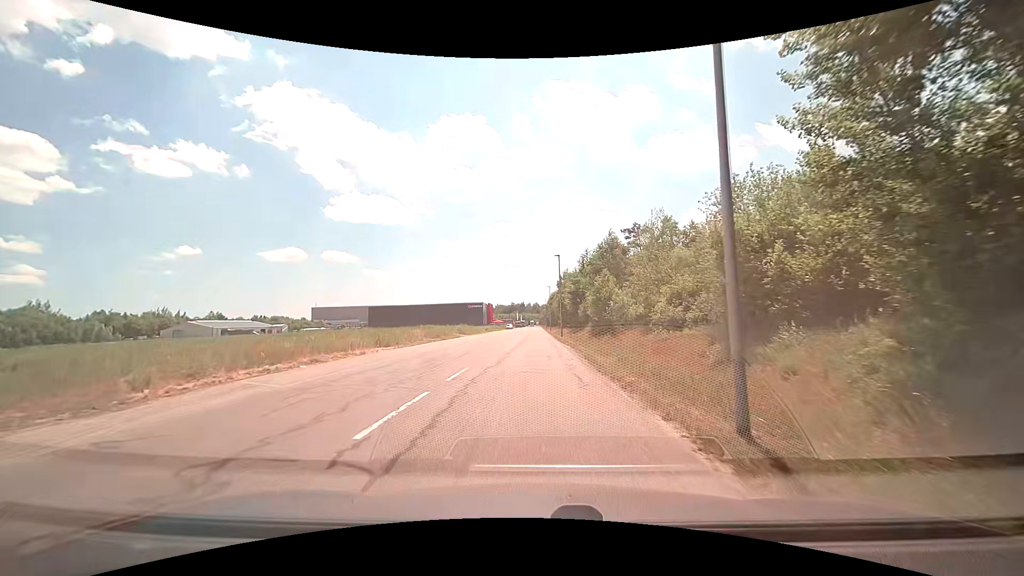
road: unclassified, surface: asphalt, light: Day
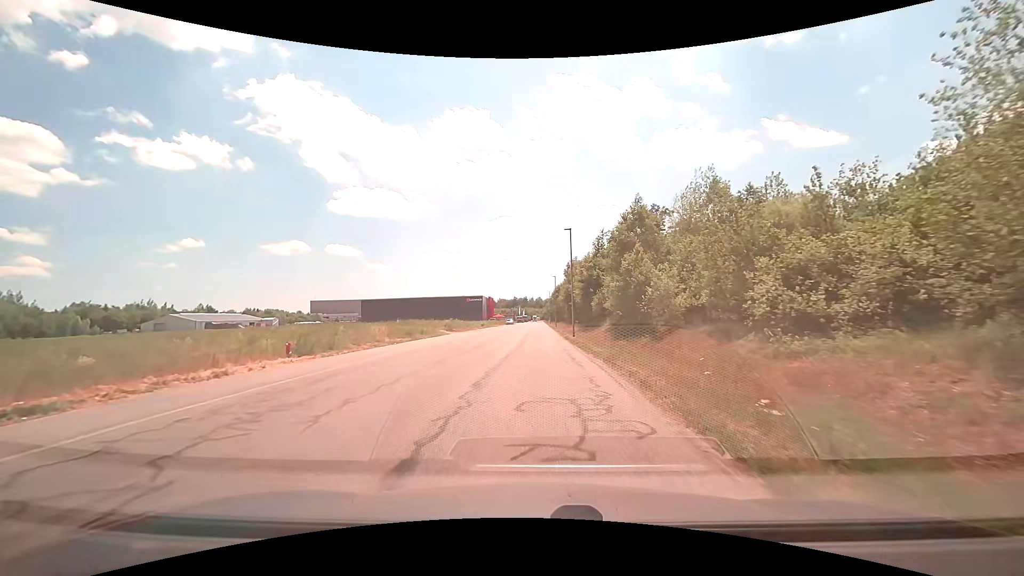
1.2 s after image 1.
(0.0, +12.7) m; 0°
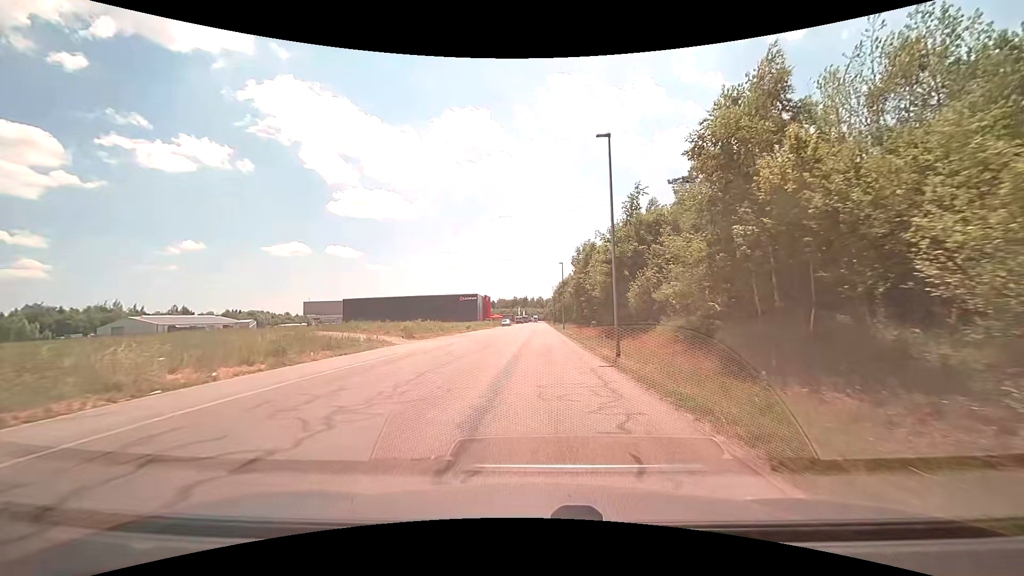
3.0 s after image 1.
(-0.1, +20.4) m; 0°
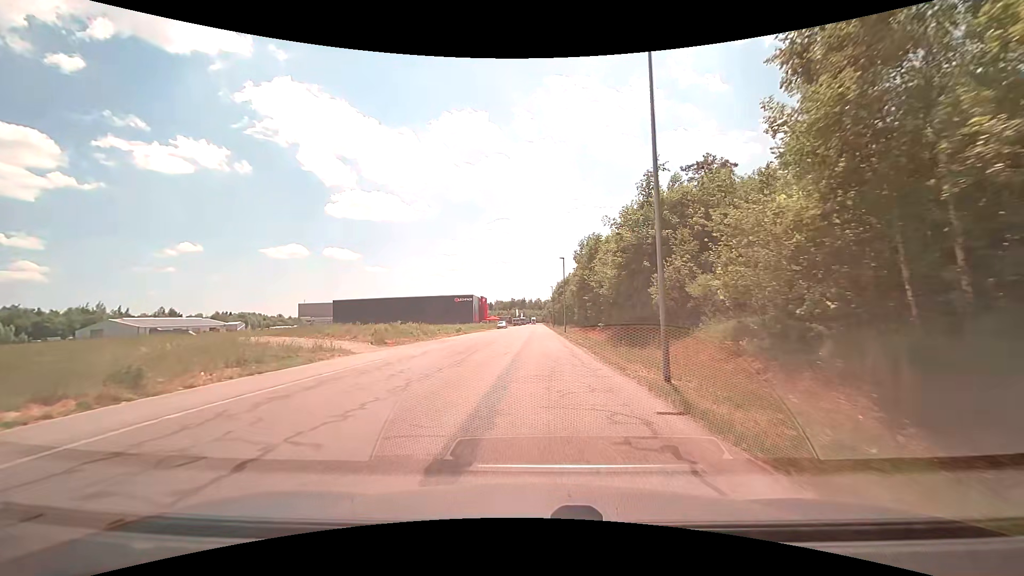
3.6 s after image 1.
(0.0, +7.1) m; 0°
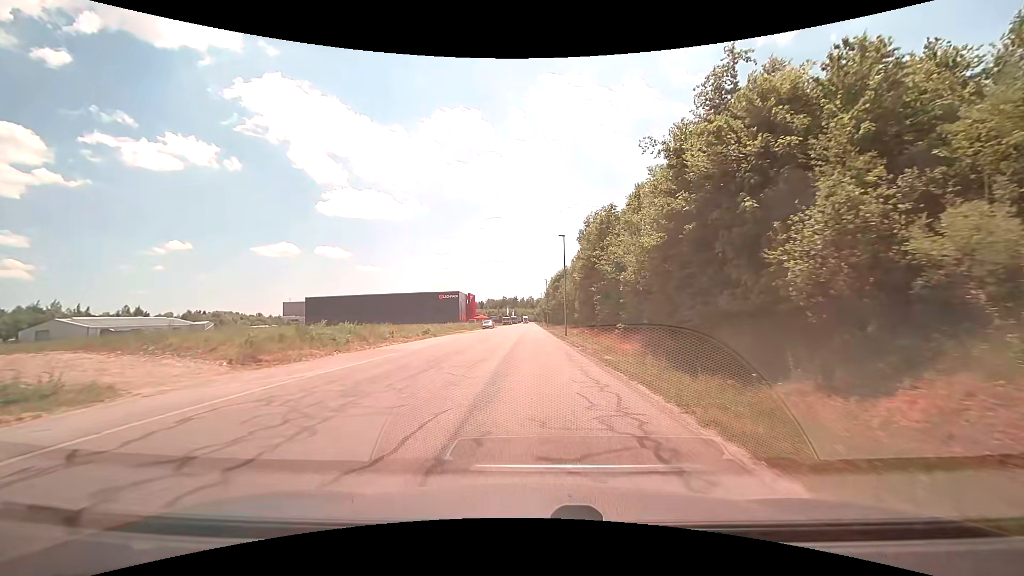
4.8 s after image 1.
(0.0, +14.4) m; +1°
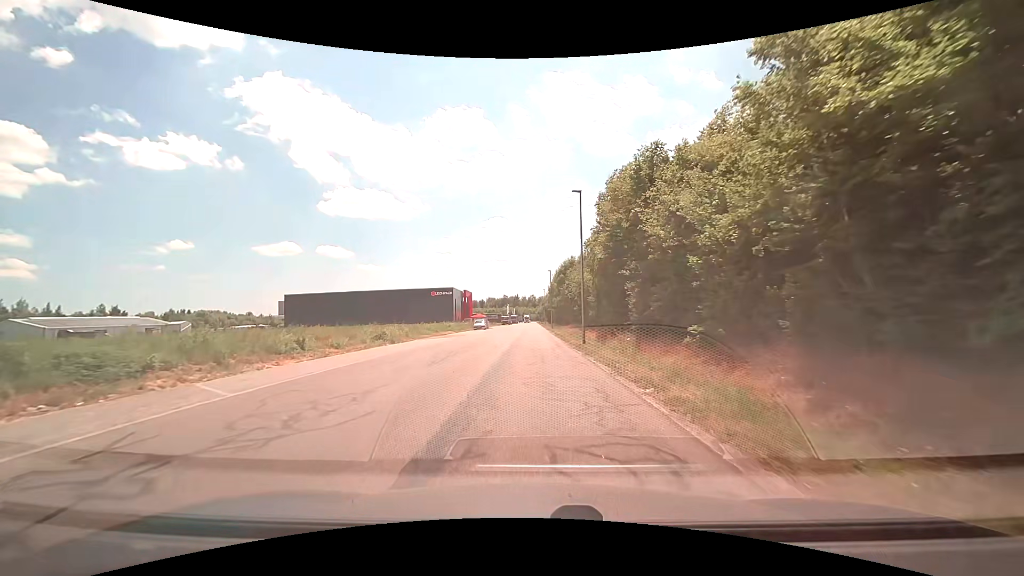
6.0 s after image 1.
(0.0, +14.6) m; 0°
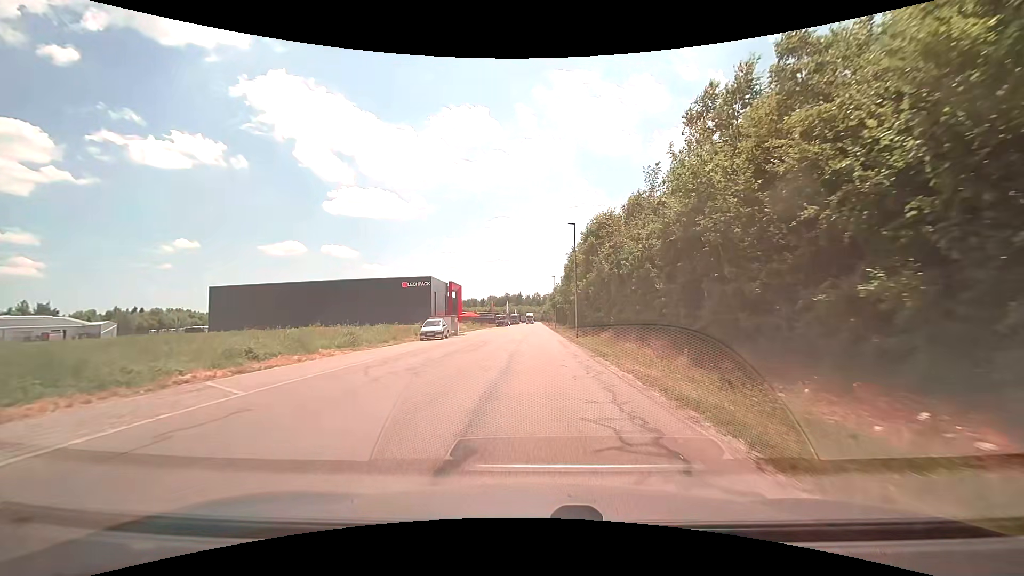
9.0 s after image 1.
(-0.2, +36.0) m; 0°
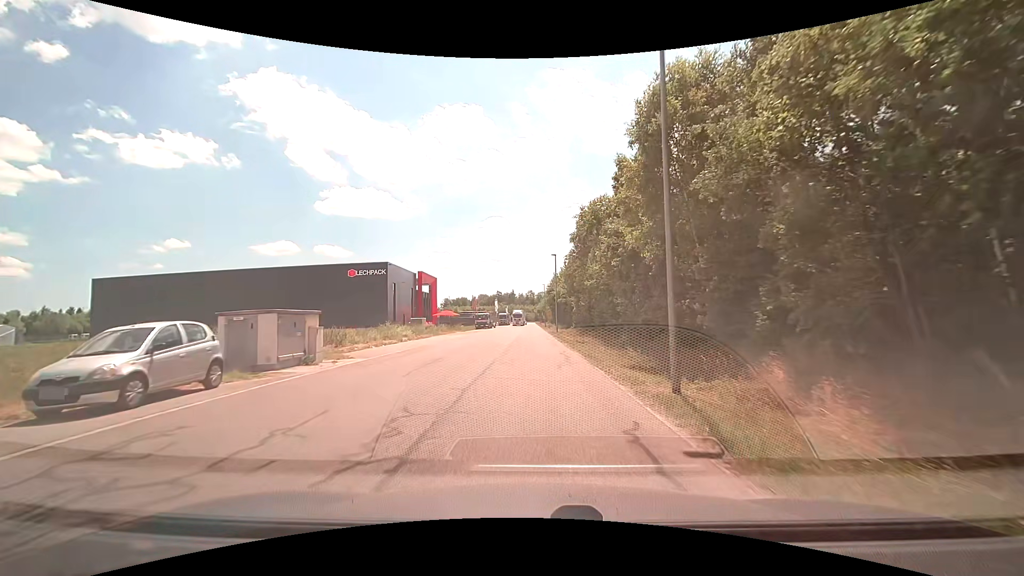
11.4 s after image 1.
(+0.3, +27.0) m; +1°
(0, +10) (0, +20) (0, +30) (0, +40) (-1, +50) (-1, +60) (-1, +70) (-1, +80) (-1, +90) (-1, +100) m
